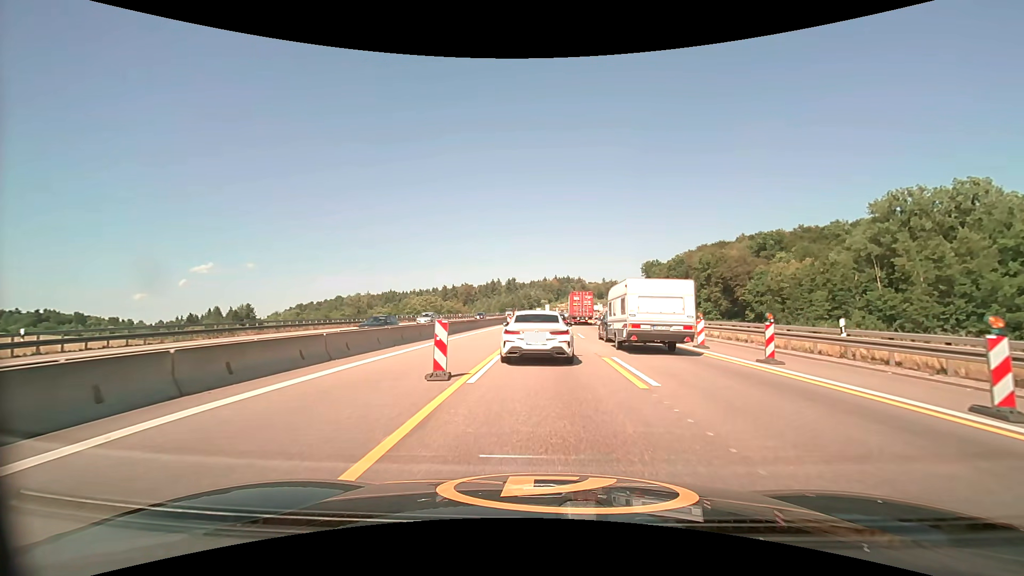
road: motorway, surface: asphalt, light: Day
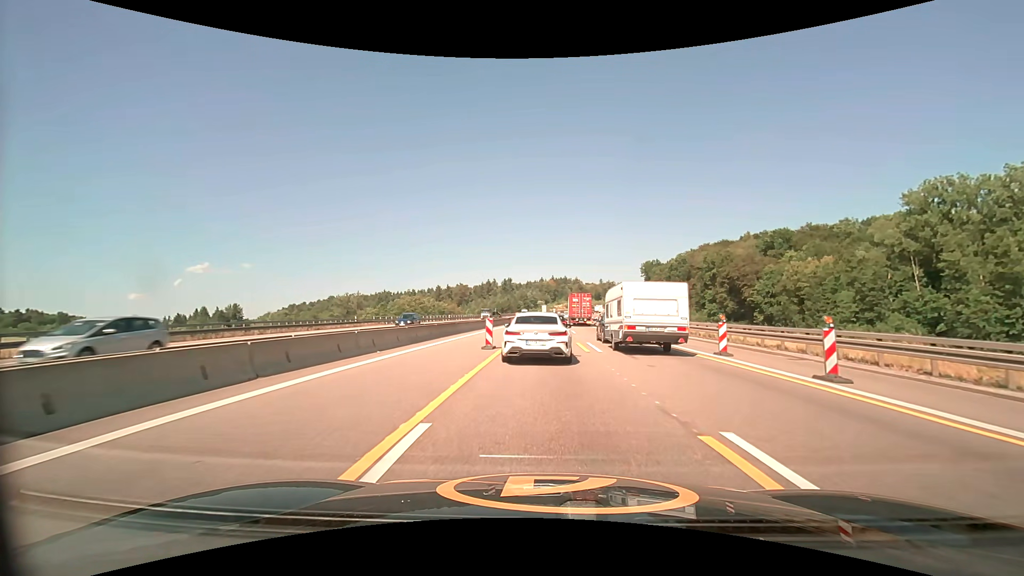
(0.0, +9.6) m; 0°
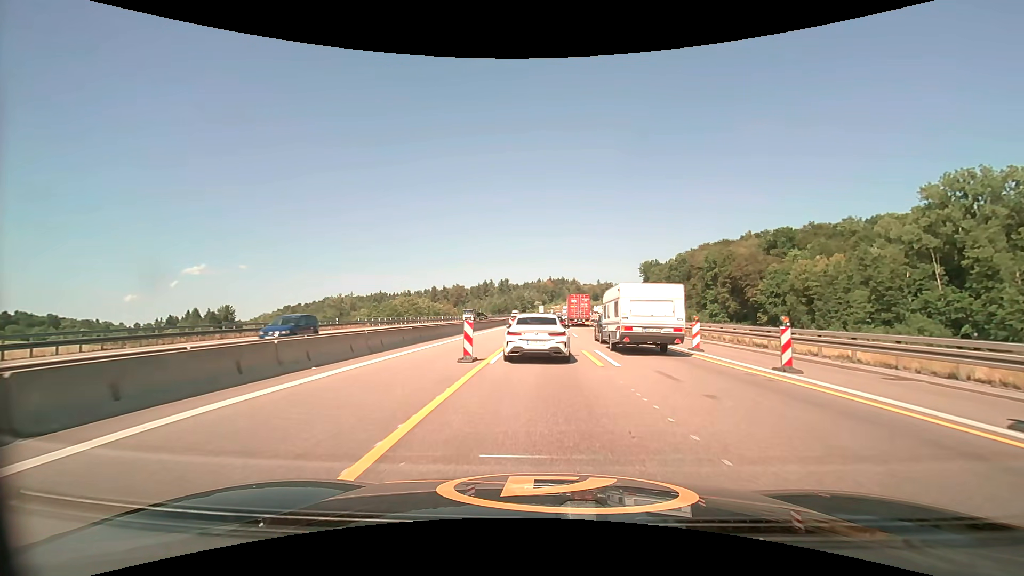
(0.0, +5.0) m; +1°
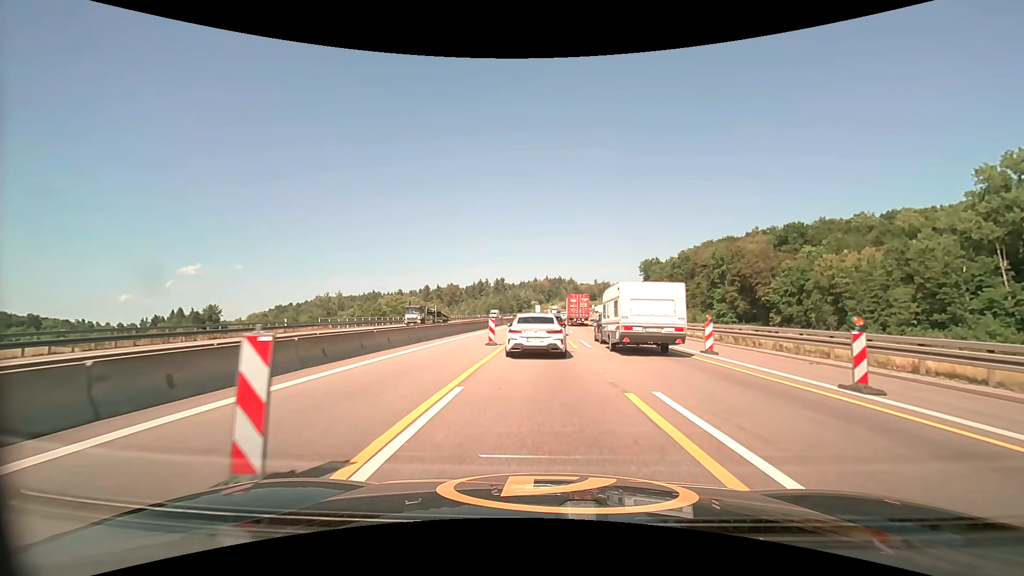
(0.0, +11.1) m; 0°
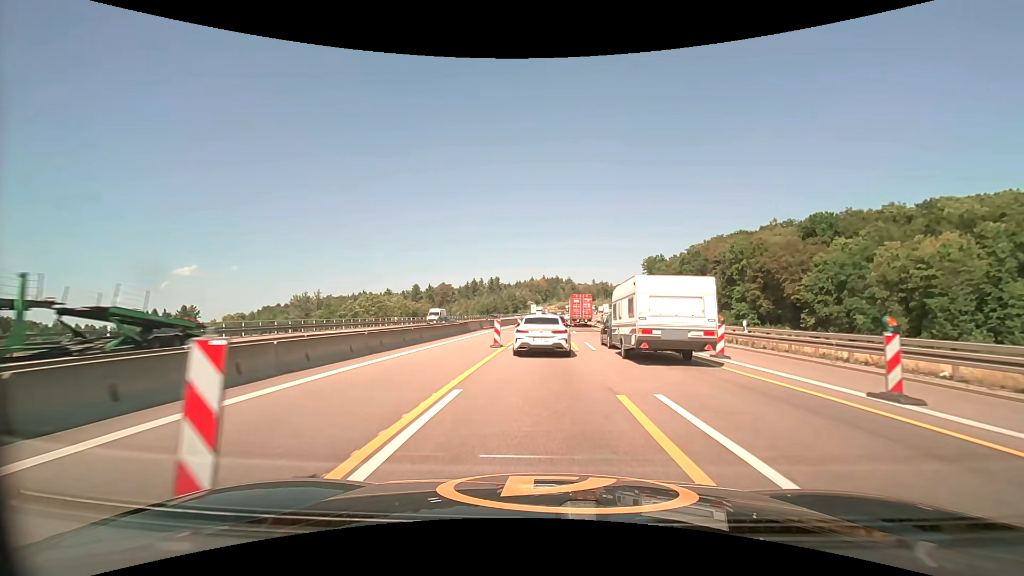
(+0.1, +19.4) m; 0°
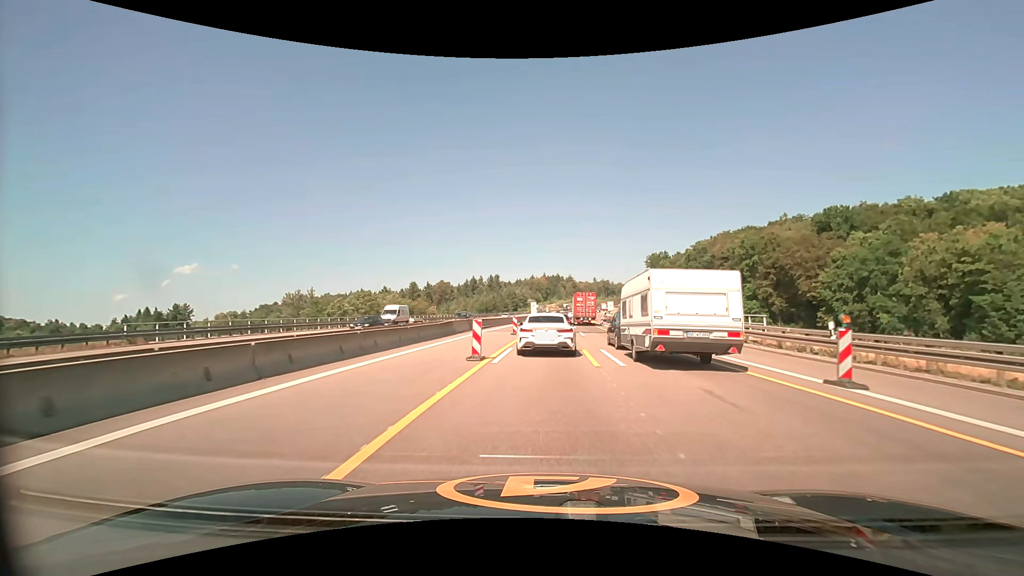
(0.0, +7.1) m; 0°
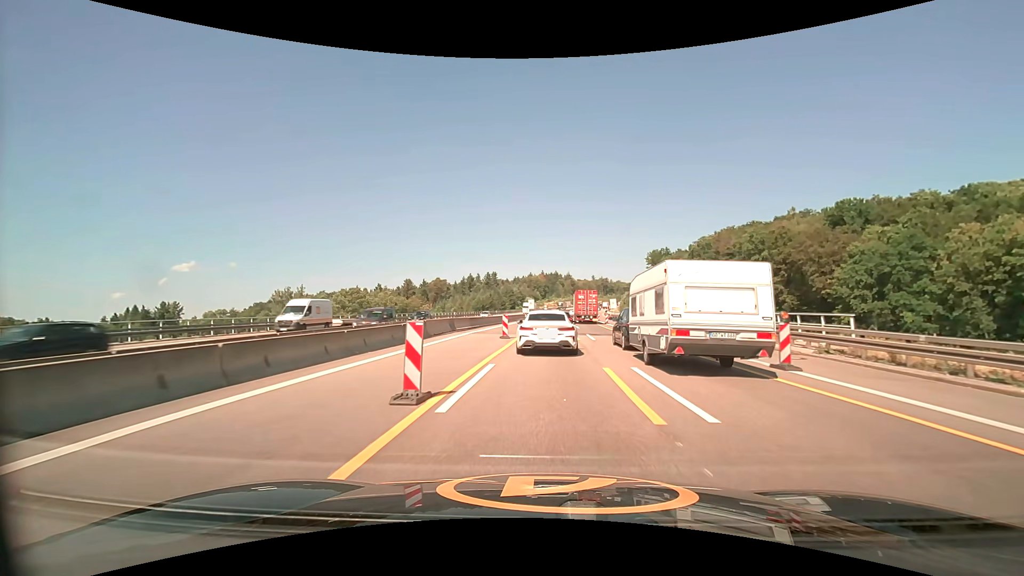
(0.0, +7.2) m; 0°
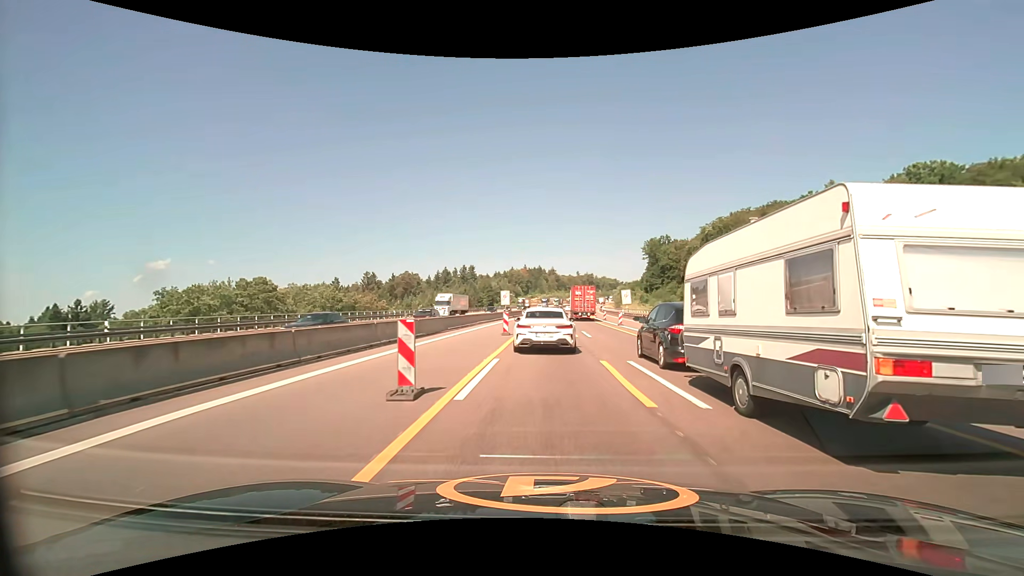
(+0.5, +35.2) m; +2°
(0, +10) (0, +20) (0, +30) (+1, +40) (+1, +50) (+1, +60) (+2, +70) (+2, +80) (+3, +90) (+3, +100) m
